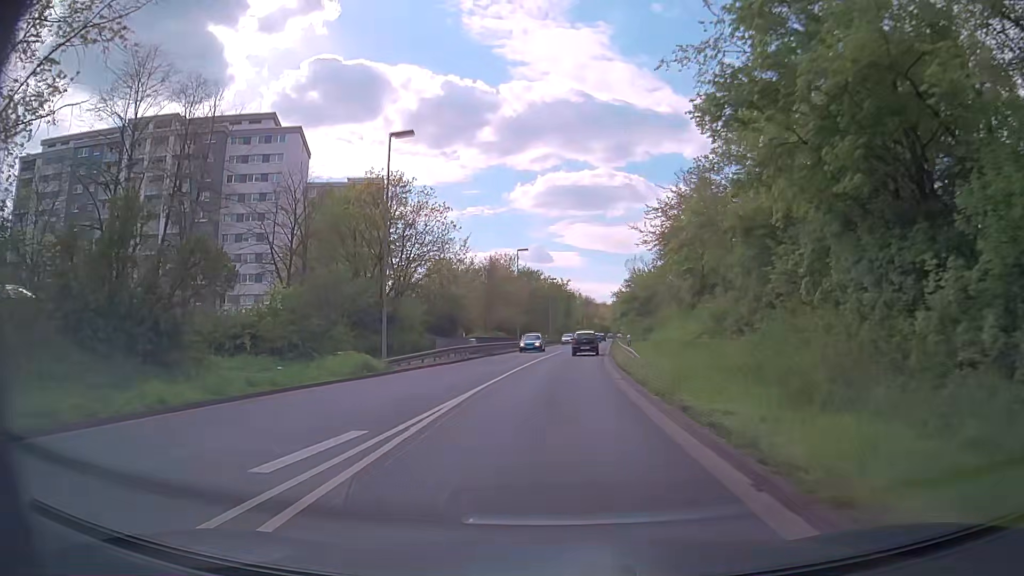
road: primary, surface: asphalt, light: Day
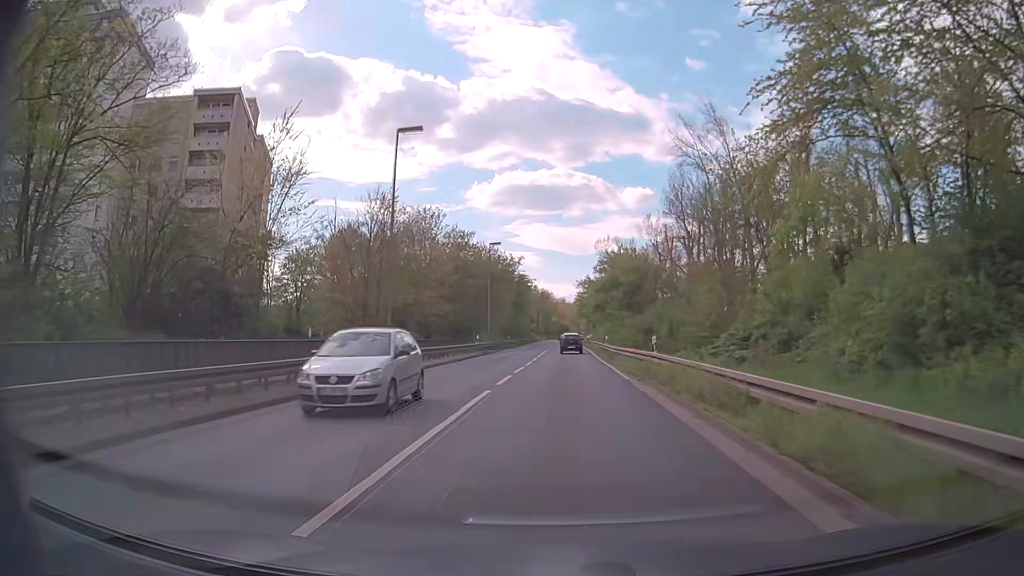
(+1.2, +39.6) m; +4°
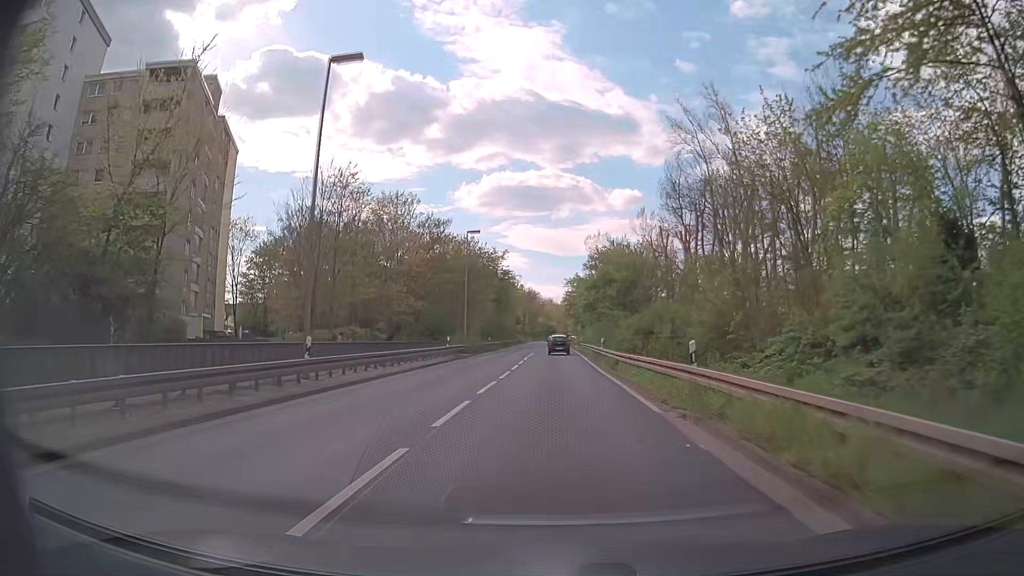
(0.0, +7.9) m; +1°
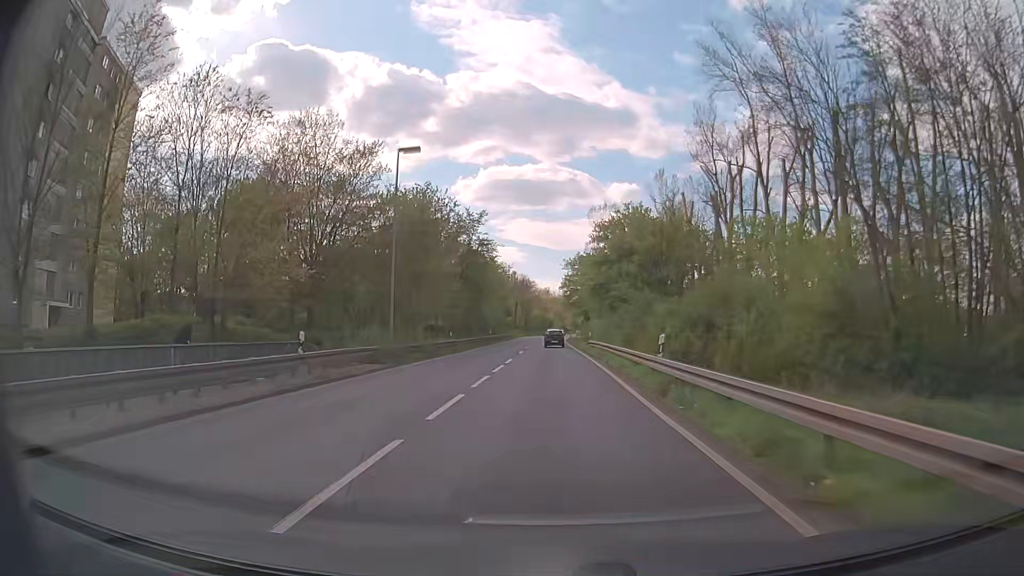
(+0.2, +23.7) m; +1°
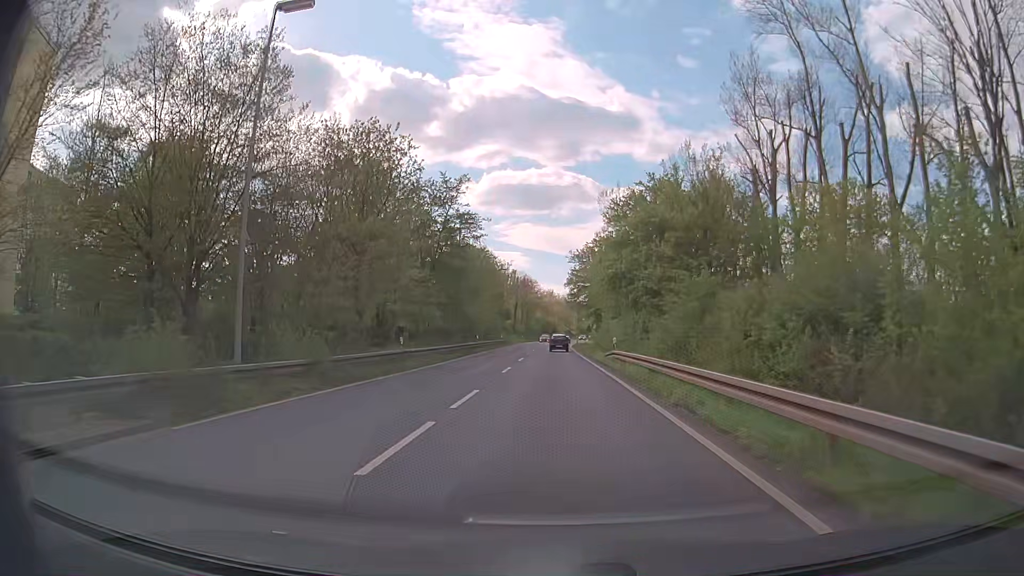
(-0.1, +15.9) m; -1°
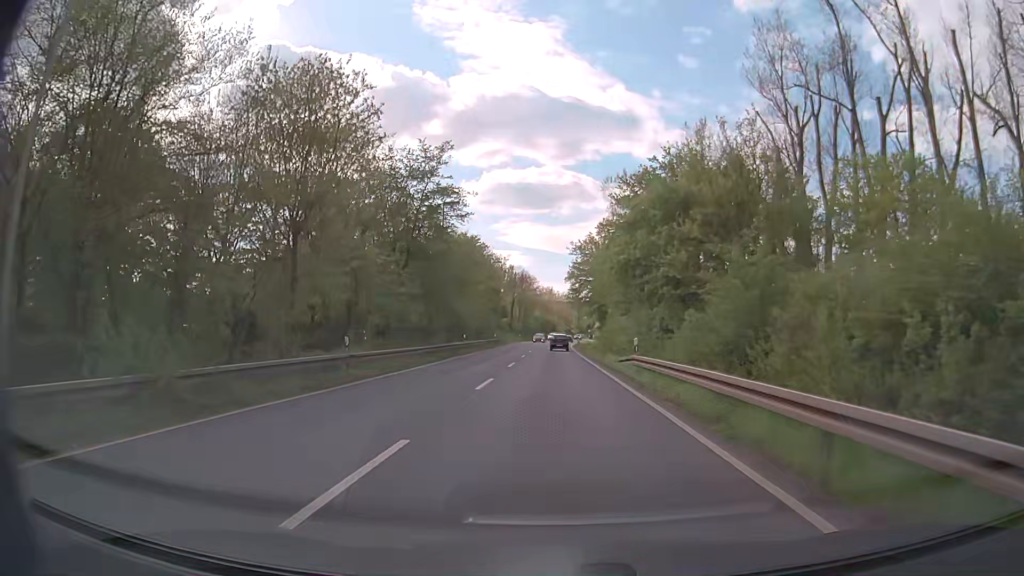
(0.0, +8.0) m; 0°
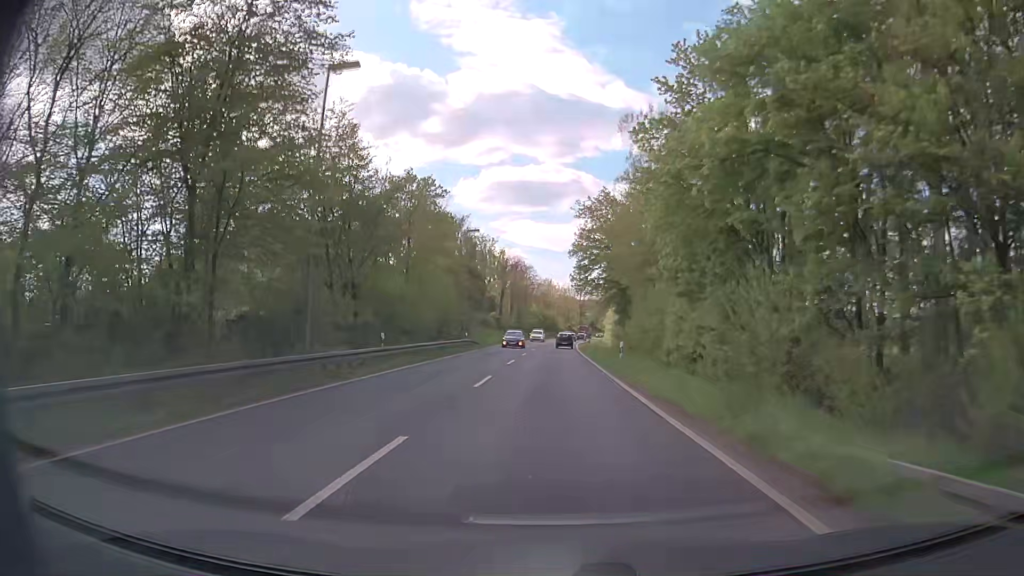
(0.0, +23.9) m; 0°
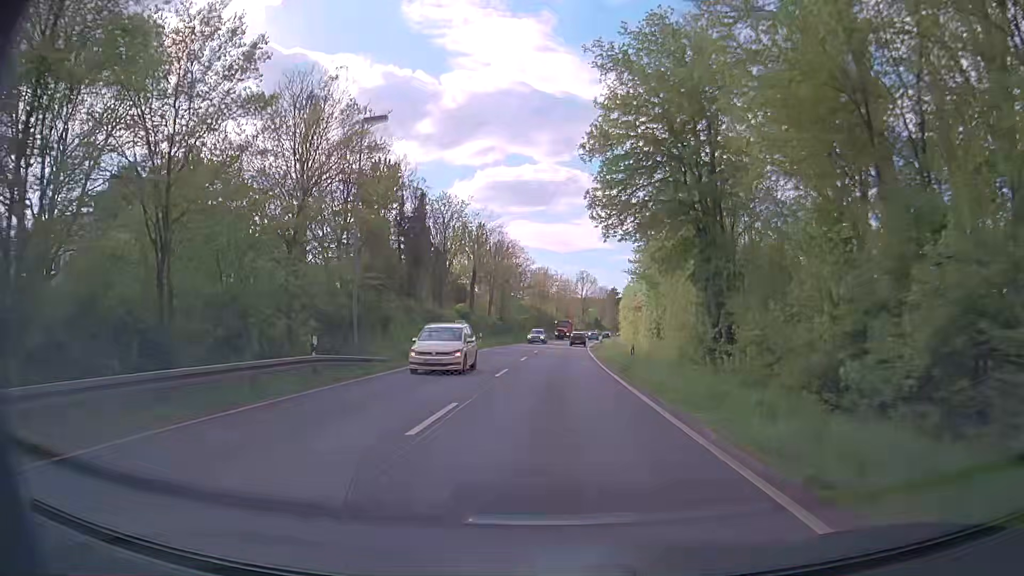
(+0.2, +31.8) m; 0°
(0, +10) (0, +20) (0, +30) (+1, +40) (+1, +50) (+2, +60) (+2, +70) (+3, +80) (+4, +90) (+5, +100) m
